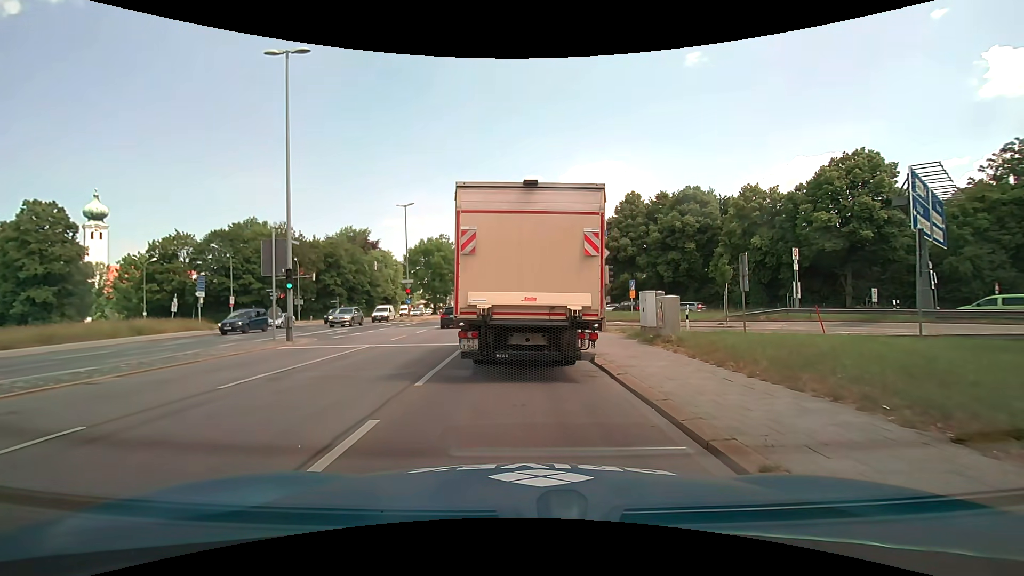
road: primary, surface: asphalt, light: Day
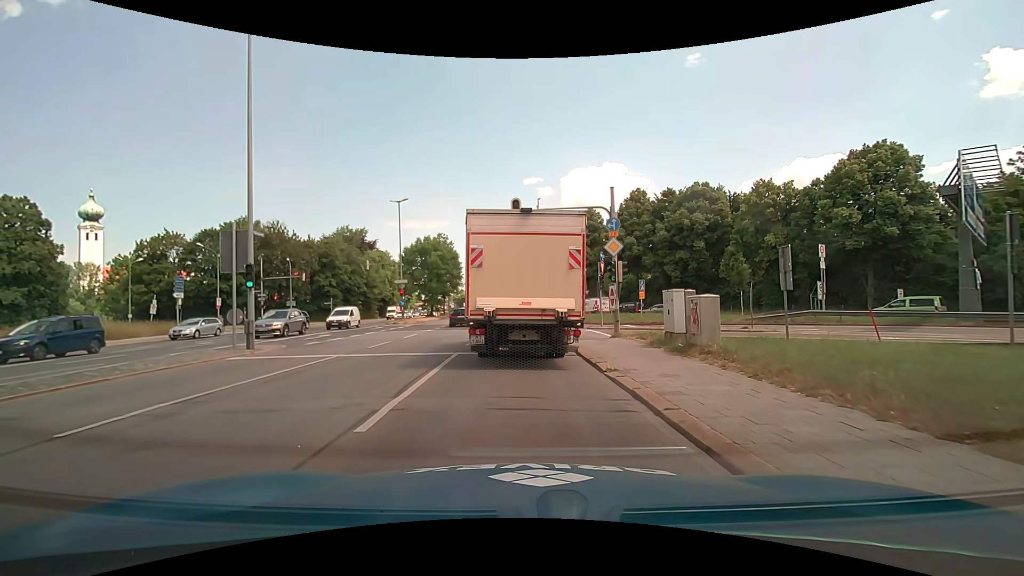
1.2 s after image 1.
(0.0, +3.2) m; 0°
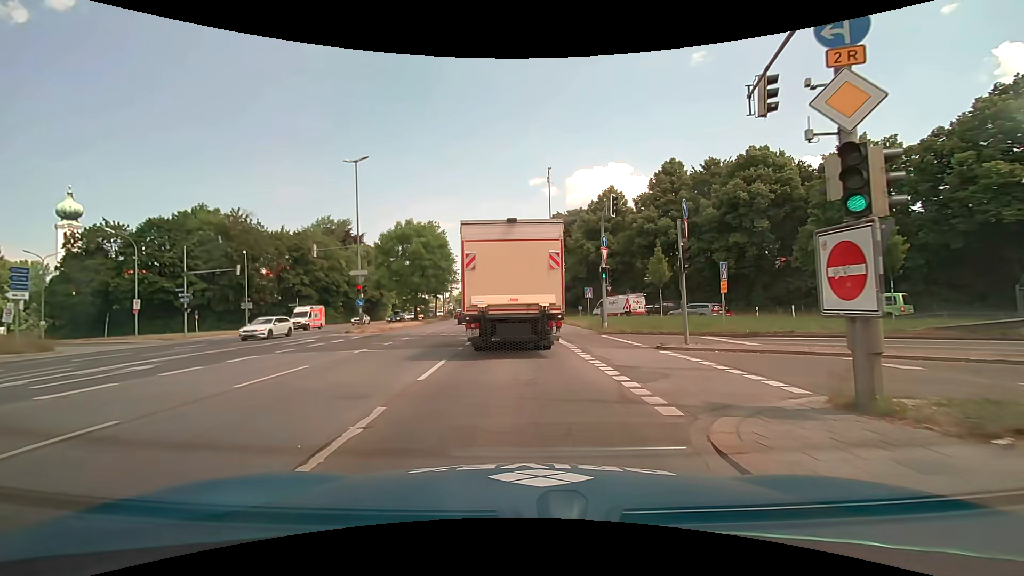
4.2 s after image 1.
(+0.1, +15.1) m; 0°
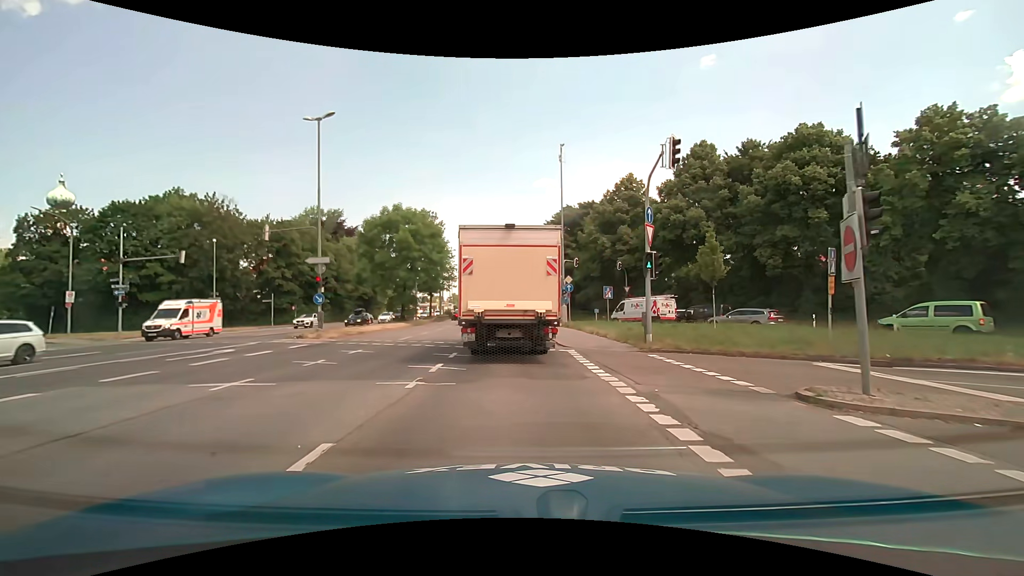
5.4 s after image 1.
(-0.1, +8.0) m; -1°
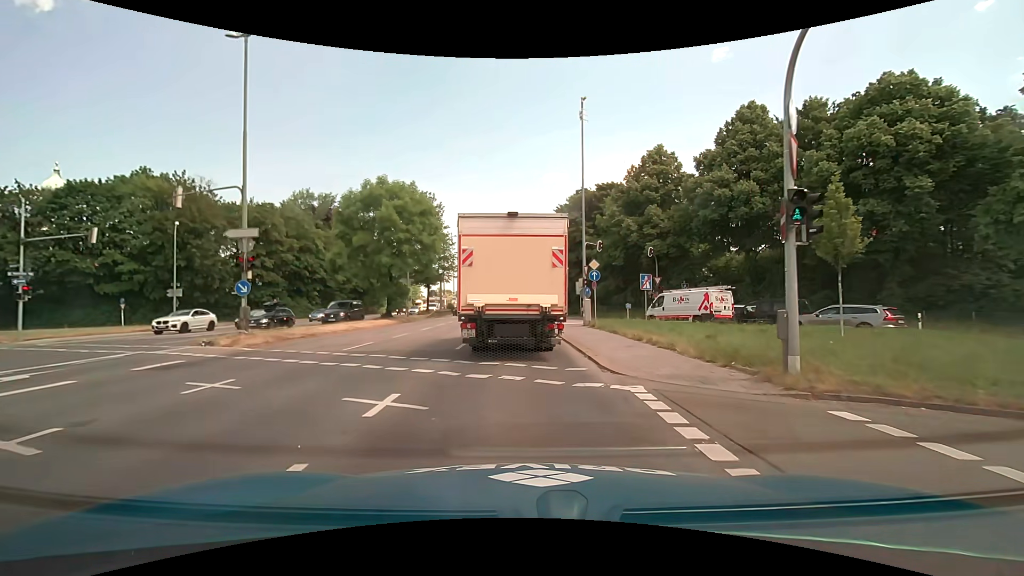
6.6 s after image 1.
(0.0, +8.5) m; -1°
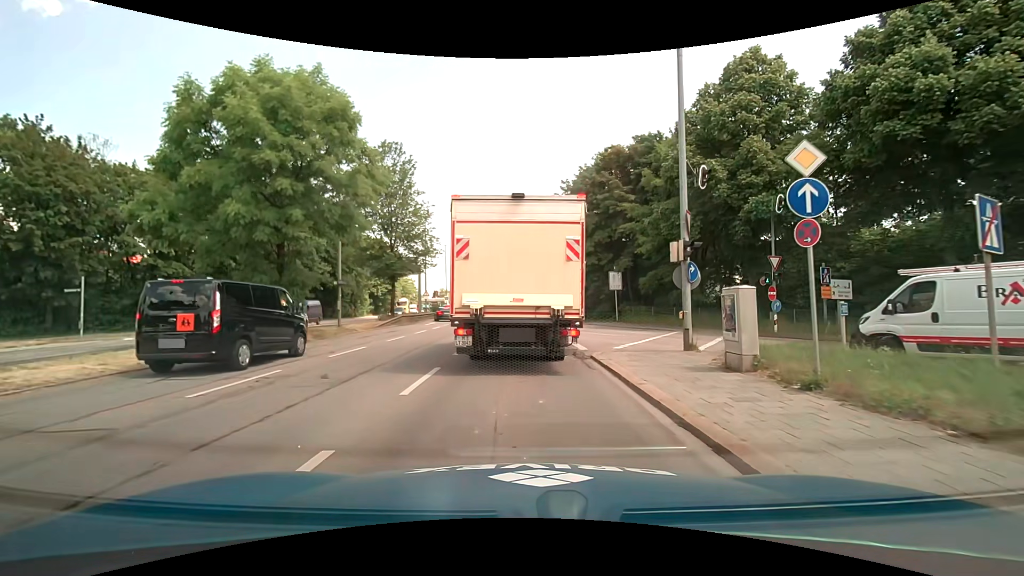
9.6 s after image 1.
(-0.2, +19.5) m; -1°
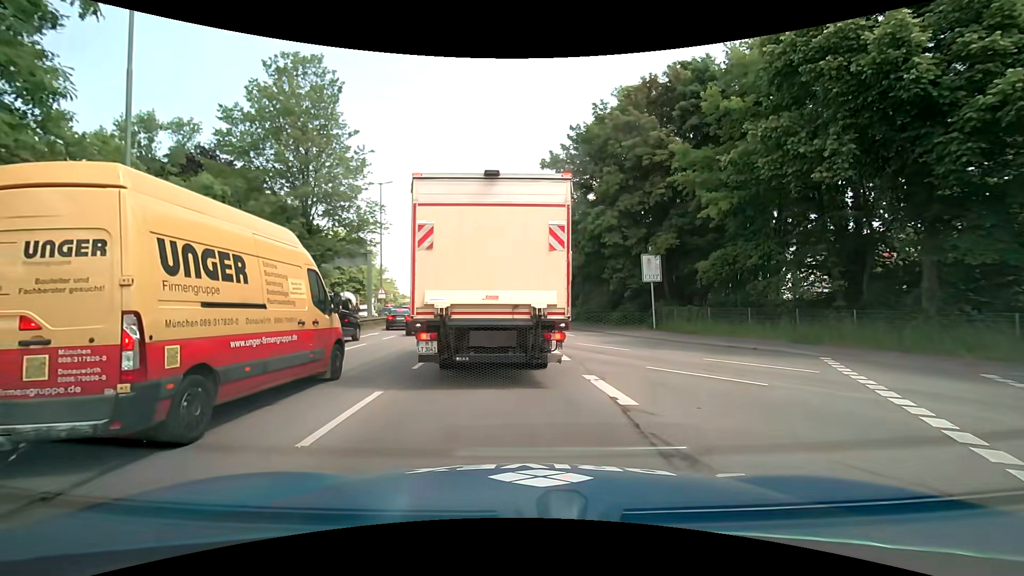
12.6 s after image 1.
(+0.1, +14.6) m; +2°
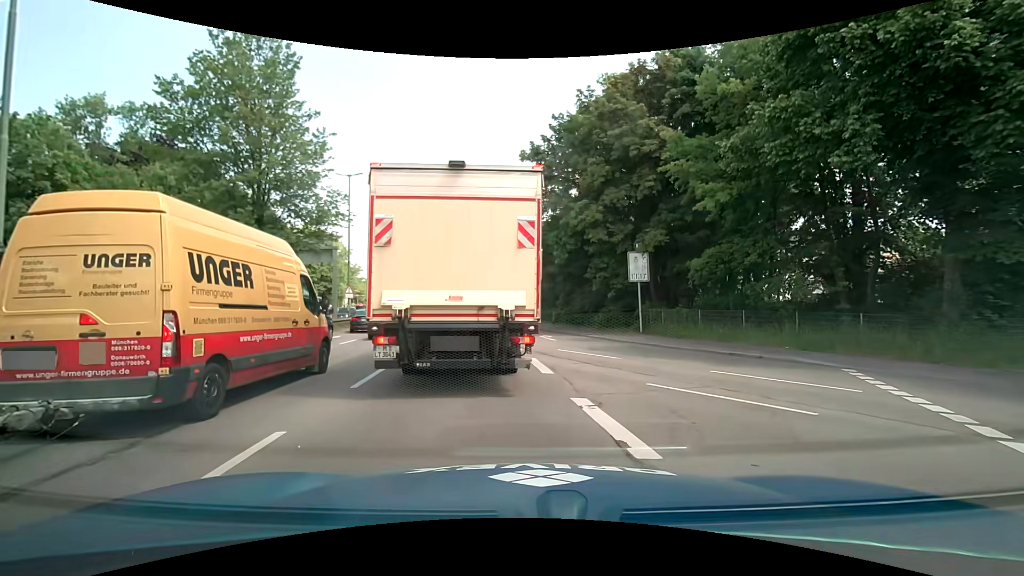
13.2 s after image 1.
(0.0, +2.4) m; +1°
(+1, +10) (+2, +20) (+1, +30) (0, +40) (-1, +50) (-2, +60) (-4, +69) (-5, +79) (-7, +89) (-5, +99) m
